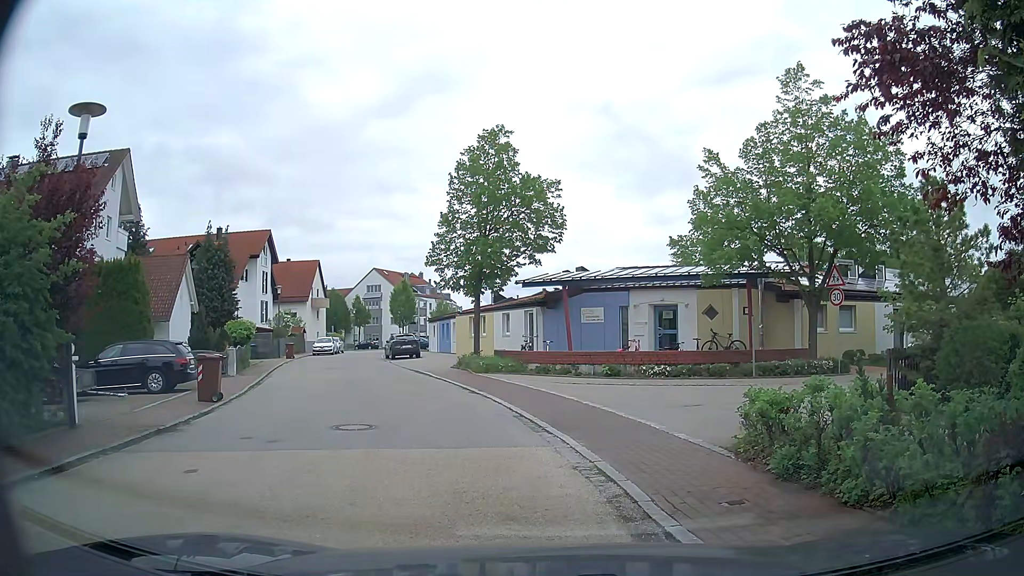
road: residential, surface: asphalt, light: Day
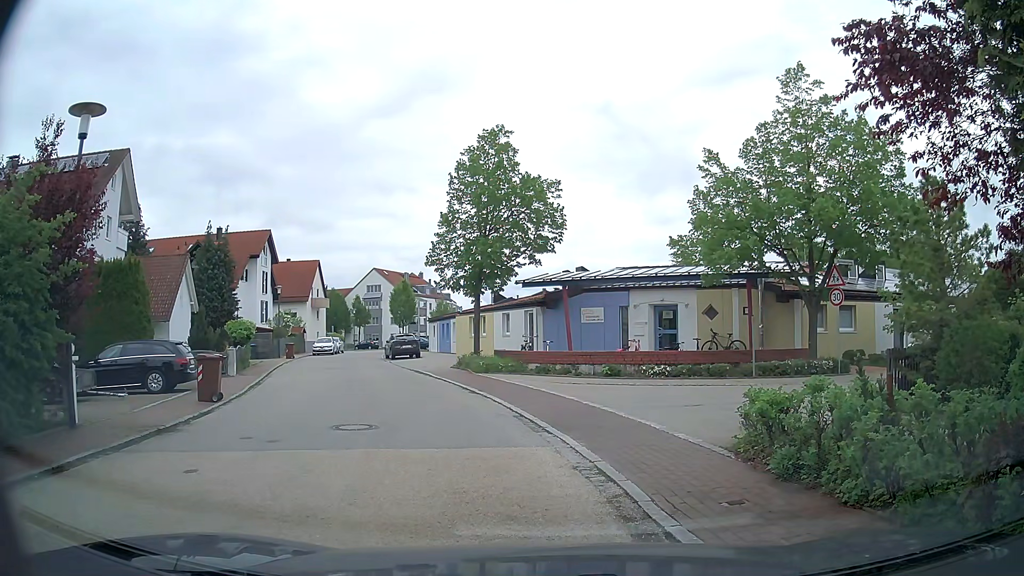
(0.0, 0.0) m; 0°
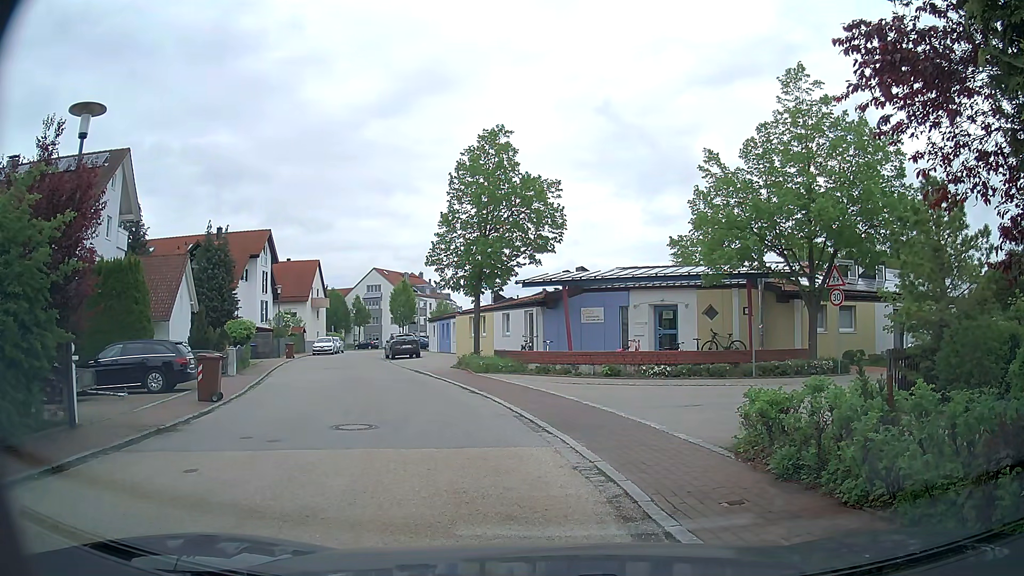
(0.0, 0.0) m; 0°
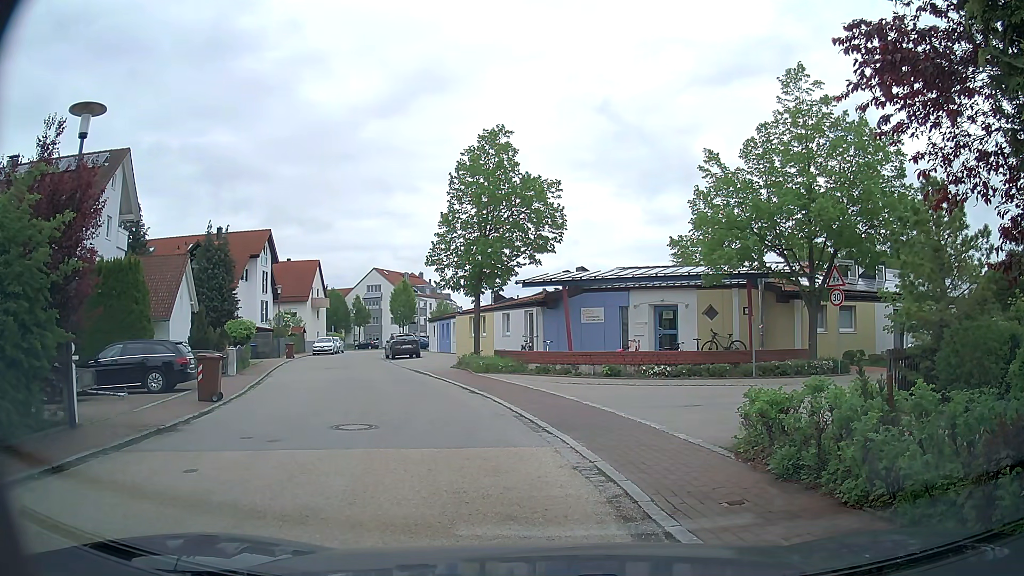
(0.0, 0.0) m; 0°
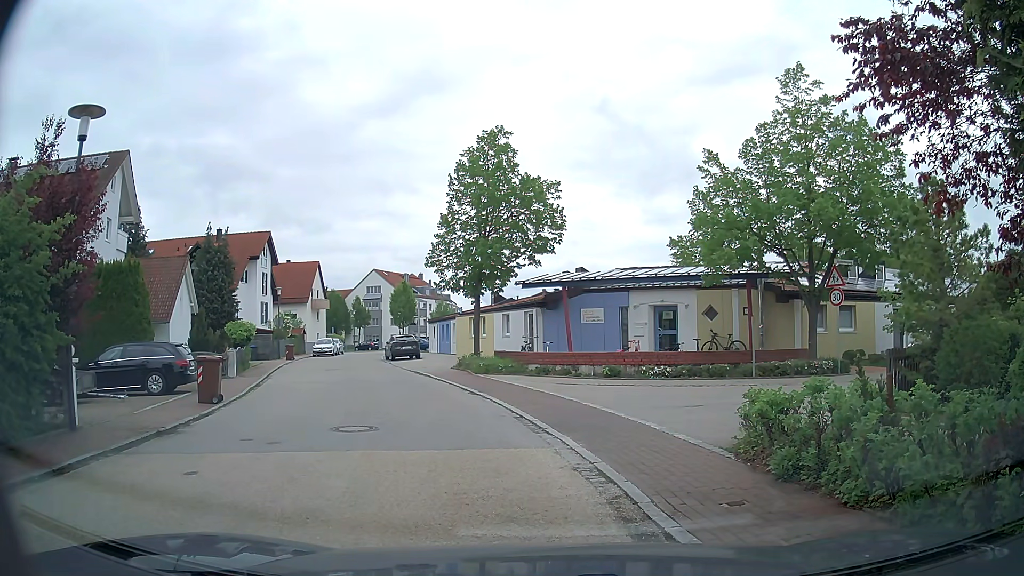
(0.0, 0.0) m; 0°
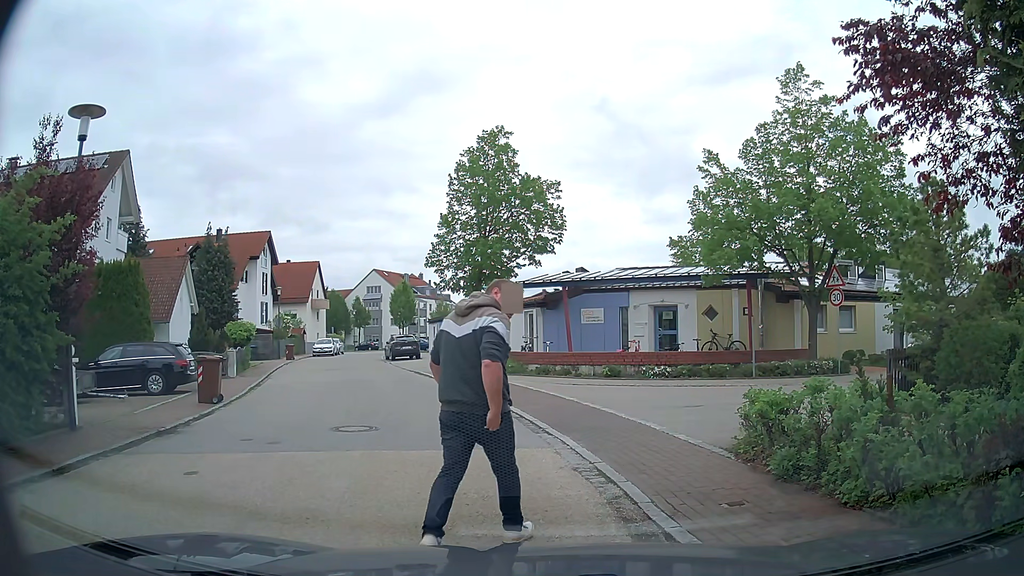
(0.0, 0.0) m; 0°
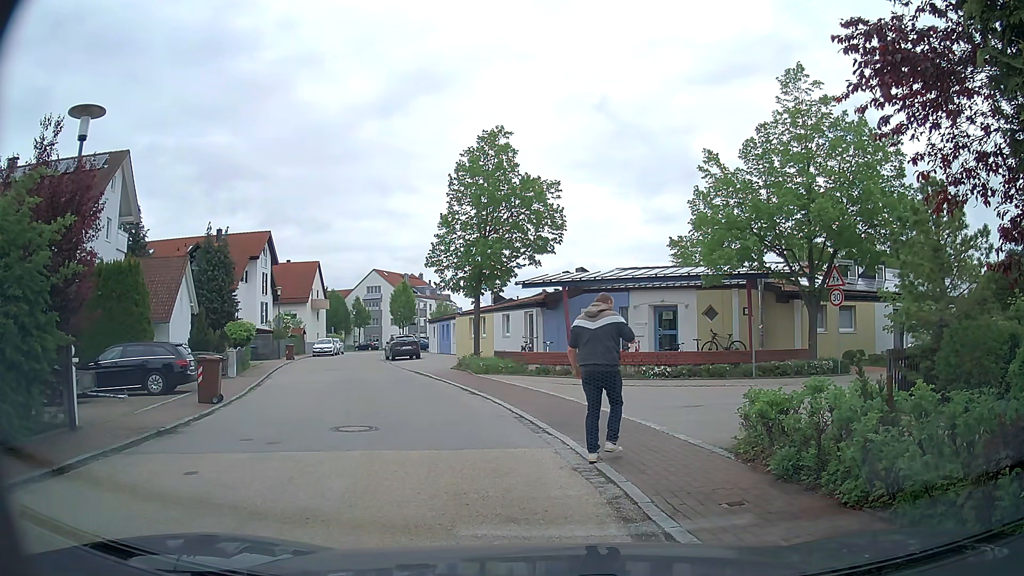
(0.0, 0.0) m; 0°
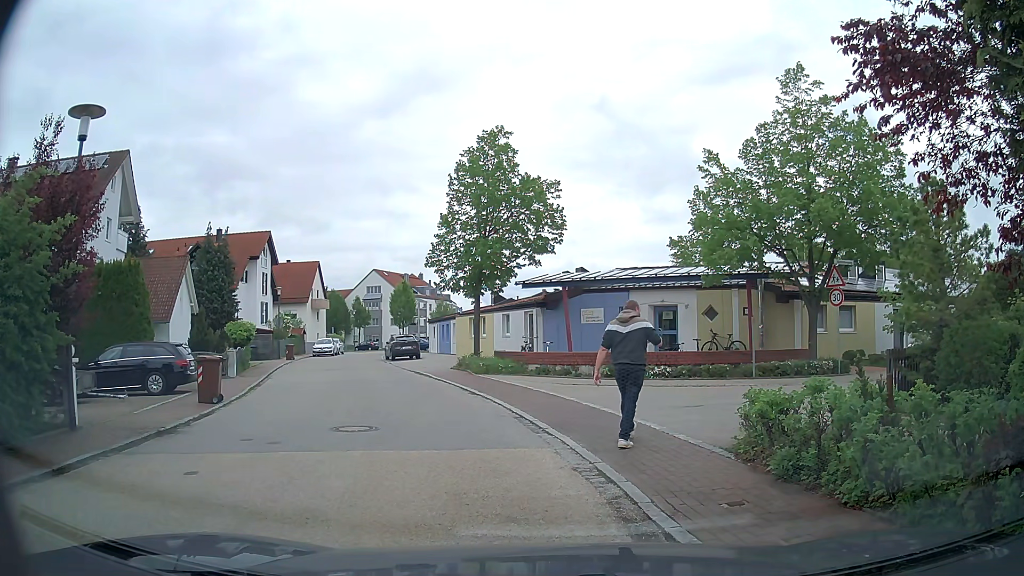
(0.0, 0.0) m; 0°
